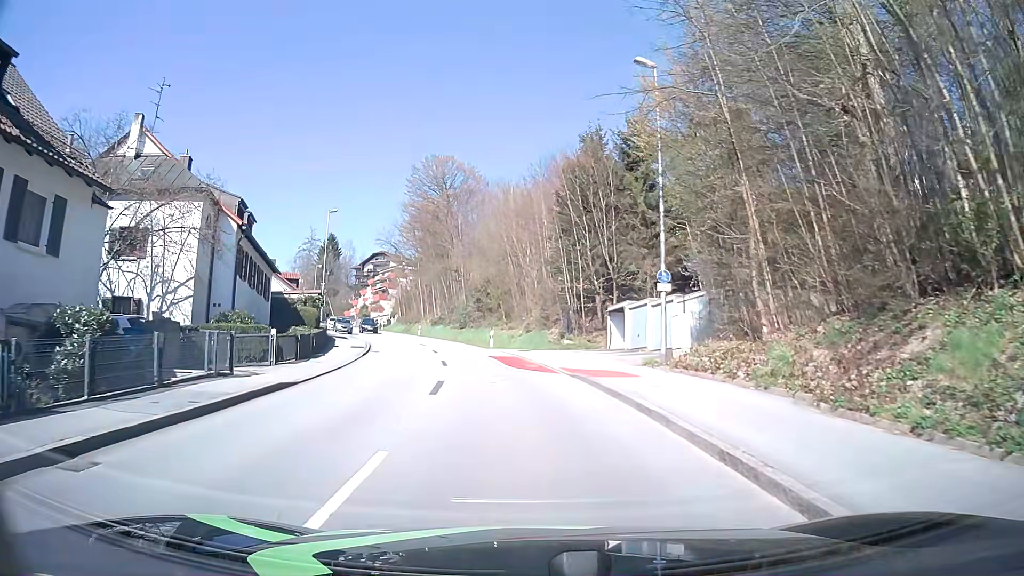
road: tertiary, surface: asphalt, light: Day
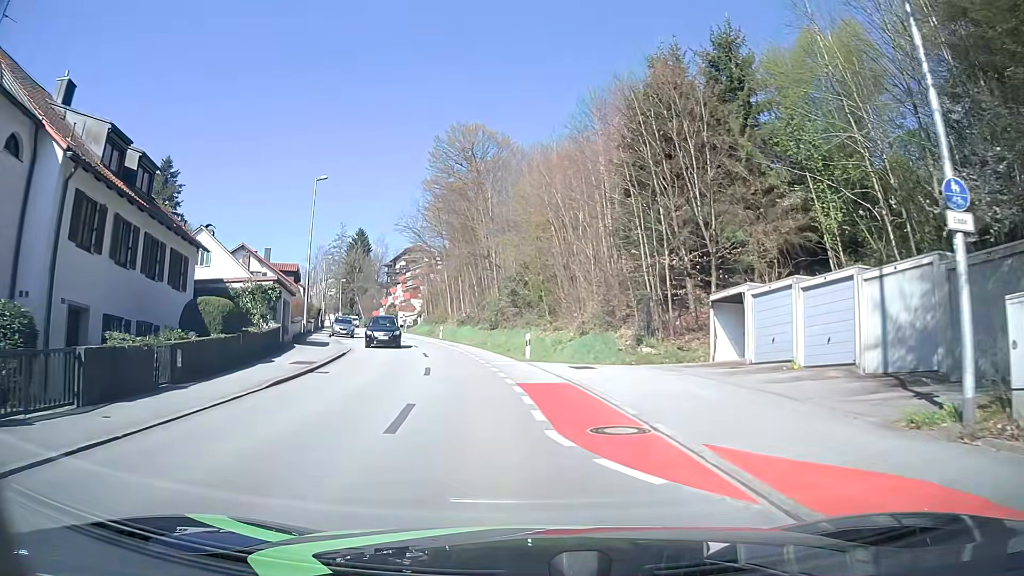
(-0.4, +13.8) m; -3°
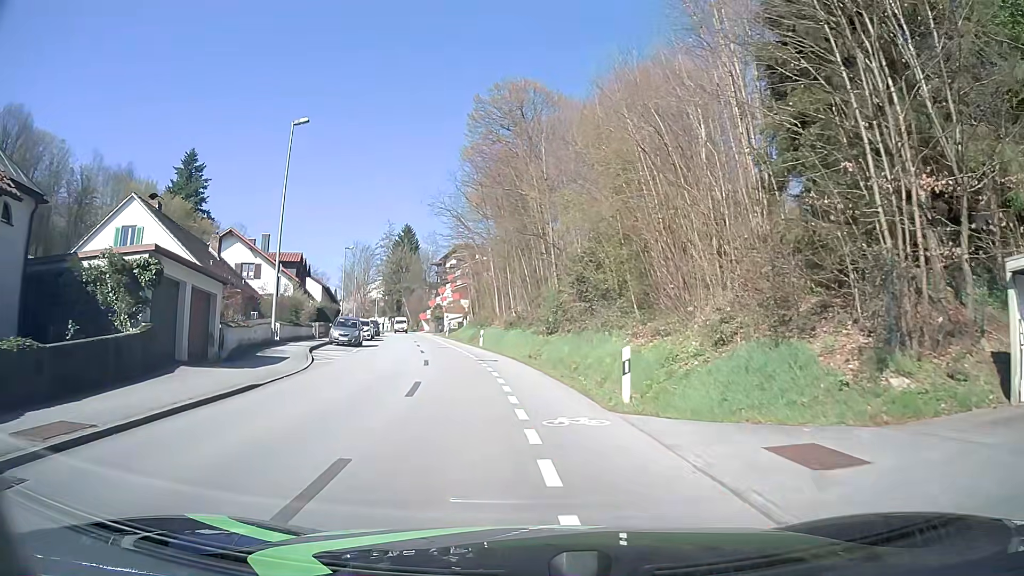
(-0.6, +13.9) m; -5°
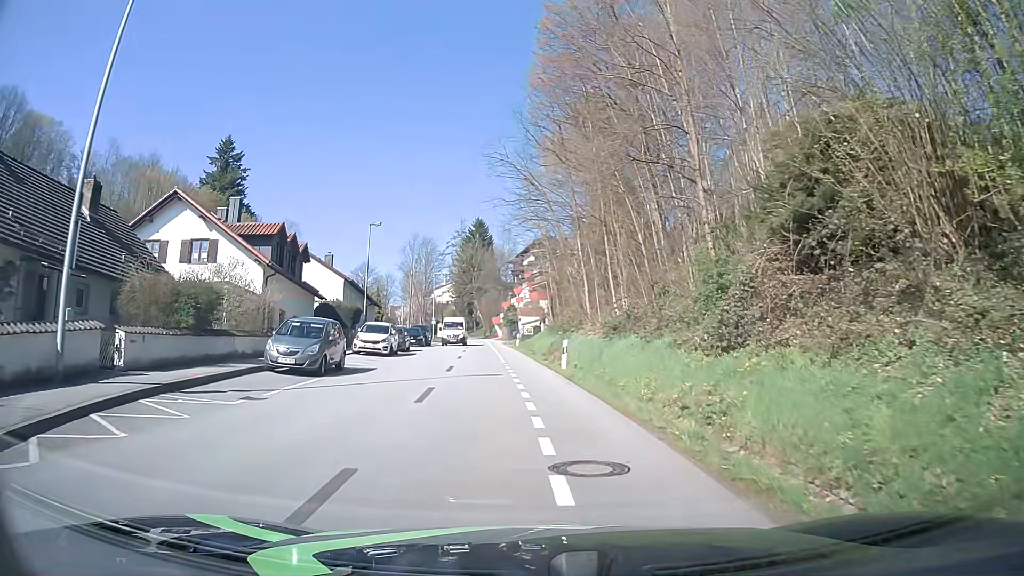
(-1.3, +18.5) m; -8°
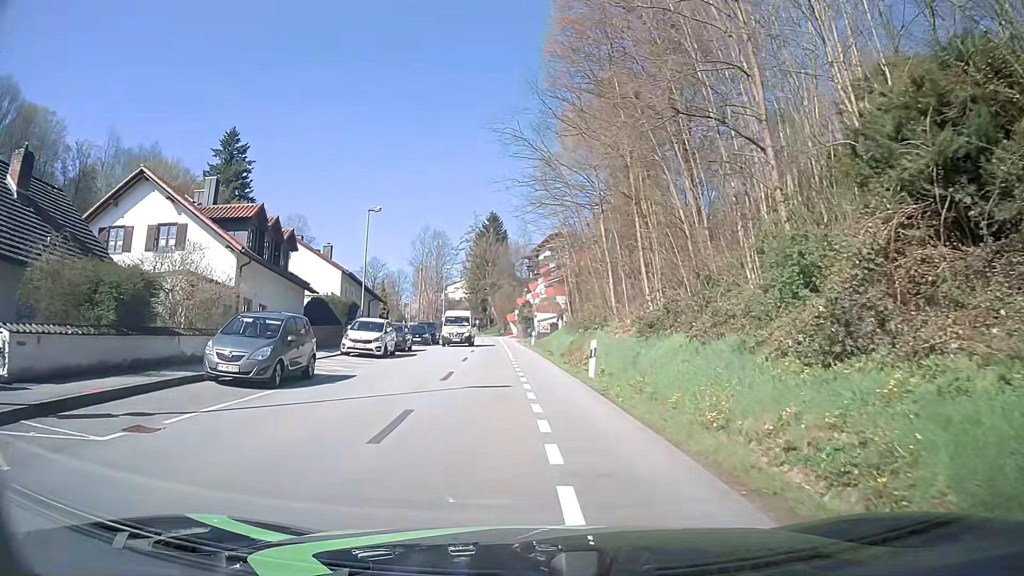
(0.0, +4.6) m; -1°
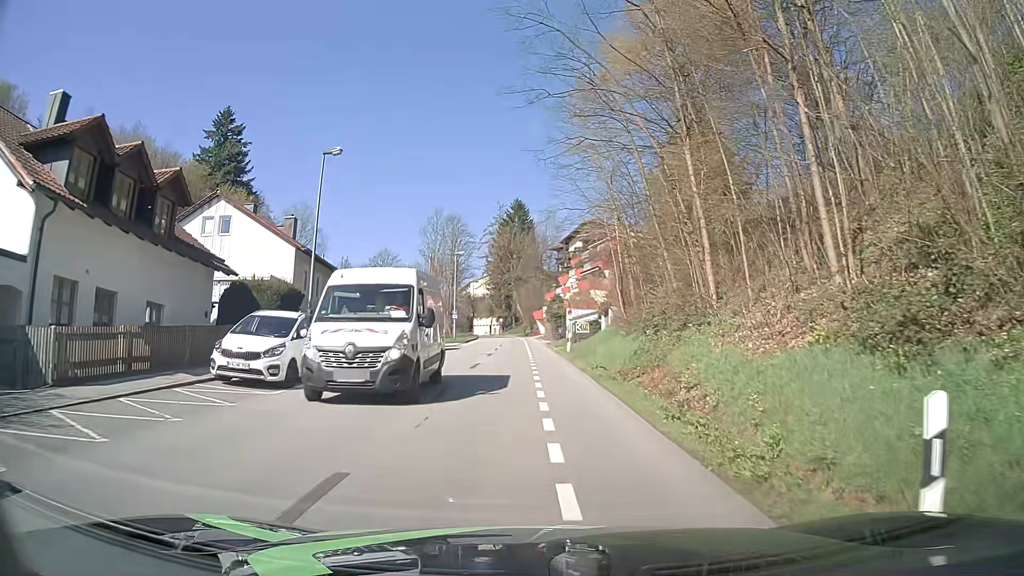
(-0.2, +13.9) m; -2°
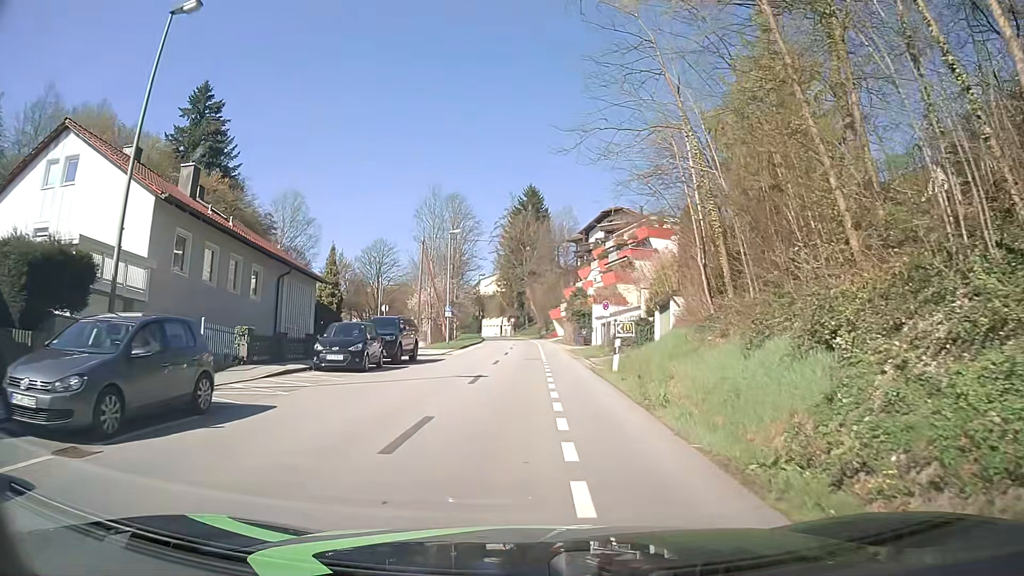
(-0.3, +14.0) m; -2°
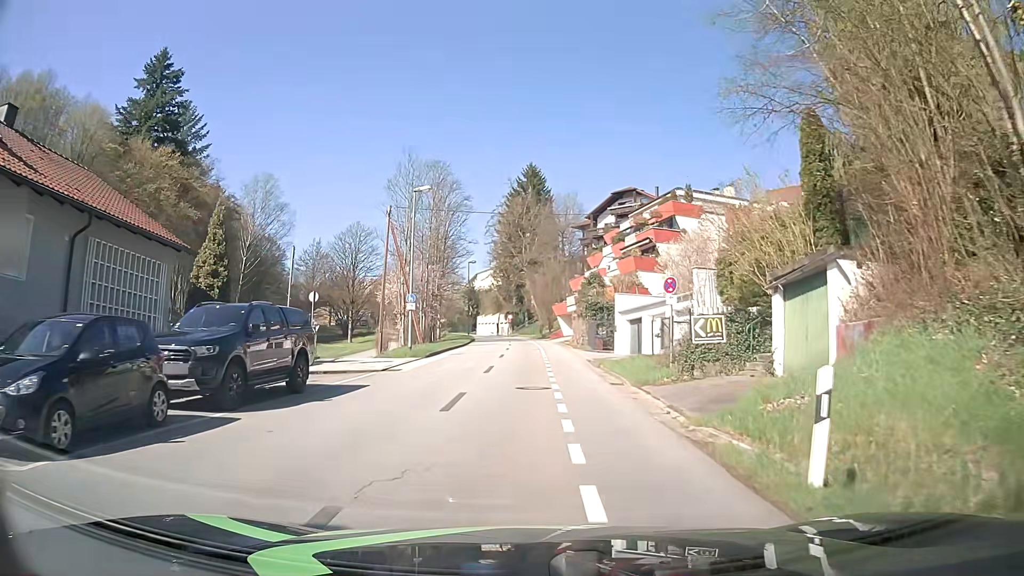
(+0.1, +14.1) m; 0°
(0, +10) (0, +20) (0, +30) (0, +40) (0, +50) (0, +60) (-1, +70) (-2, +80) (-4, +90) (-6, +100) m
